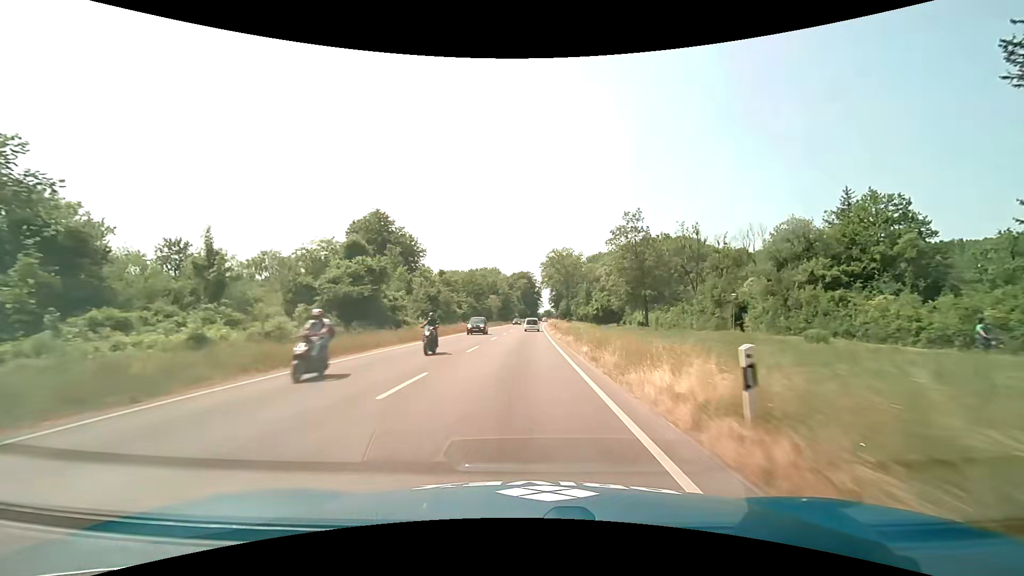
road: primary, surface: asphalt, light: Day
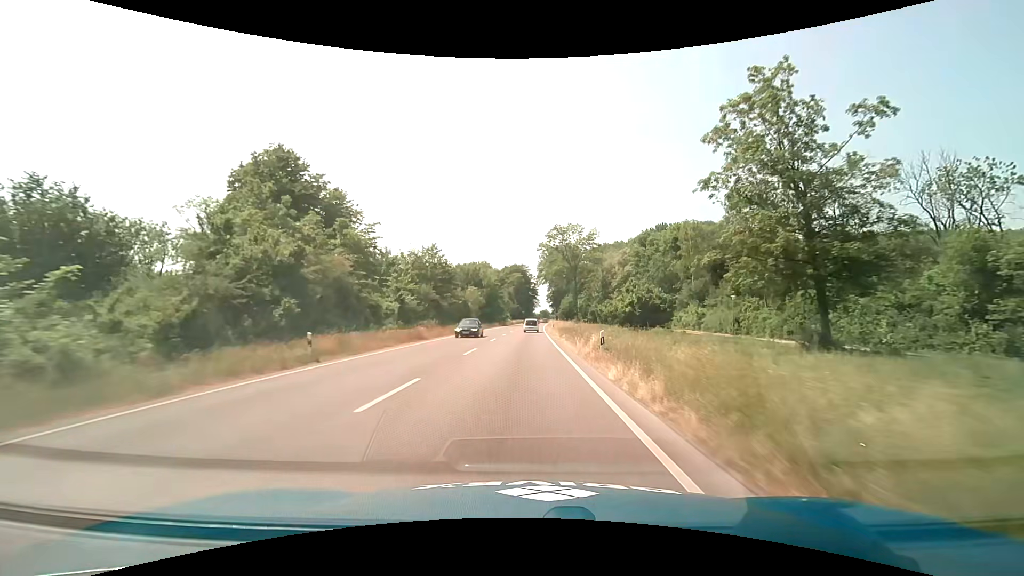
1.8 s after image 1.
(+0.1, +37.0) m; 0°
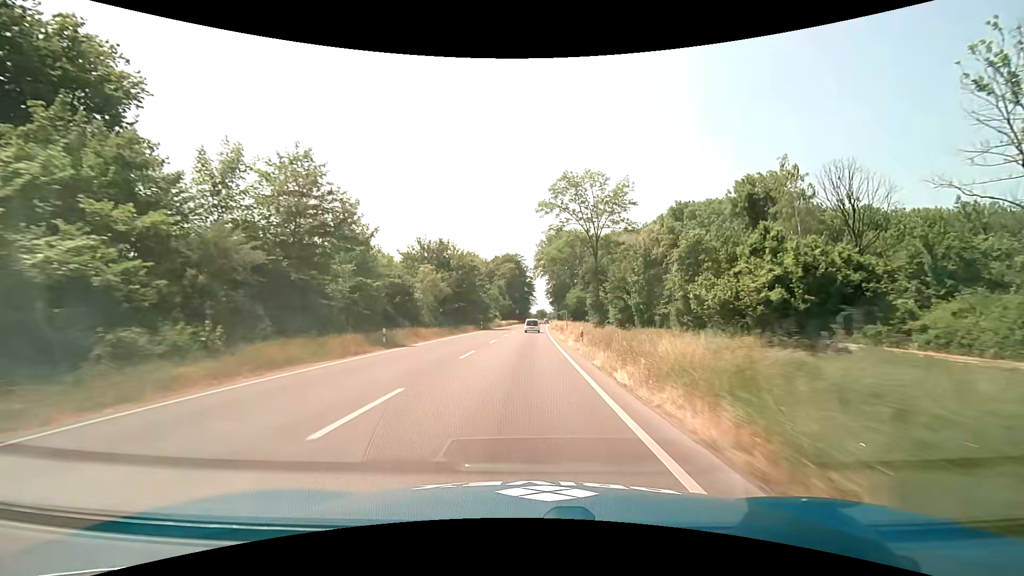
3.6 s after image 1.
(+0.2, +37.5) m; +1°
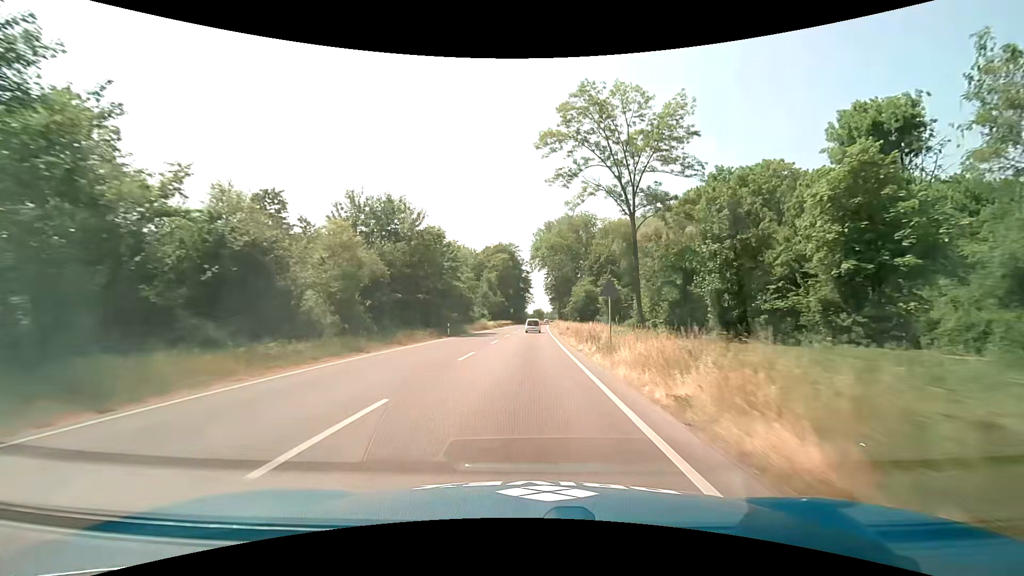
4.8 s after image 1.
(0.0, +25.3) m; 0°
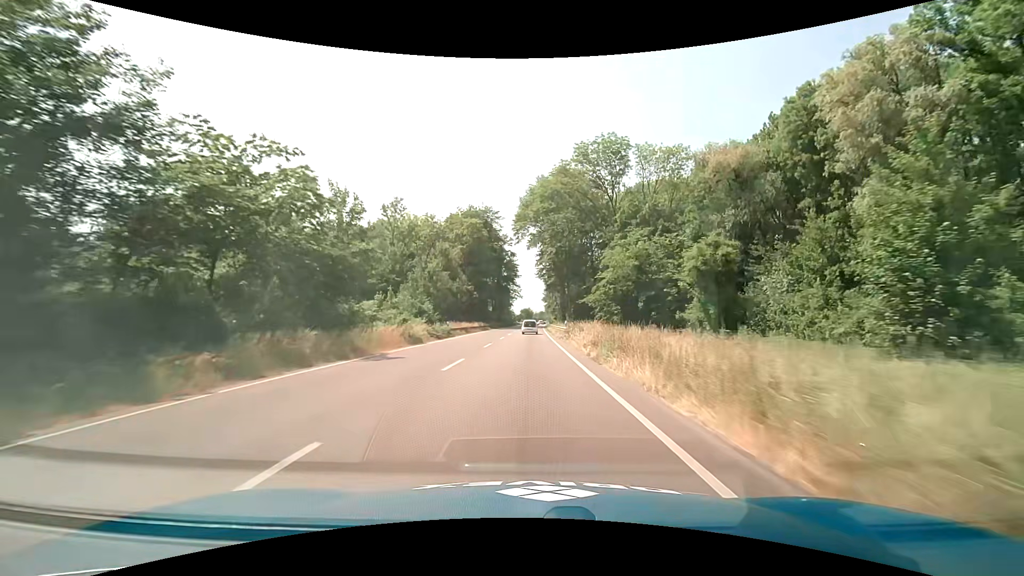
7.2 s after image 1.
(+0.5, +51.2) m; +1°
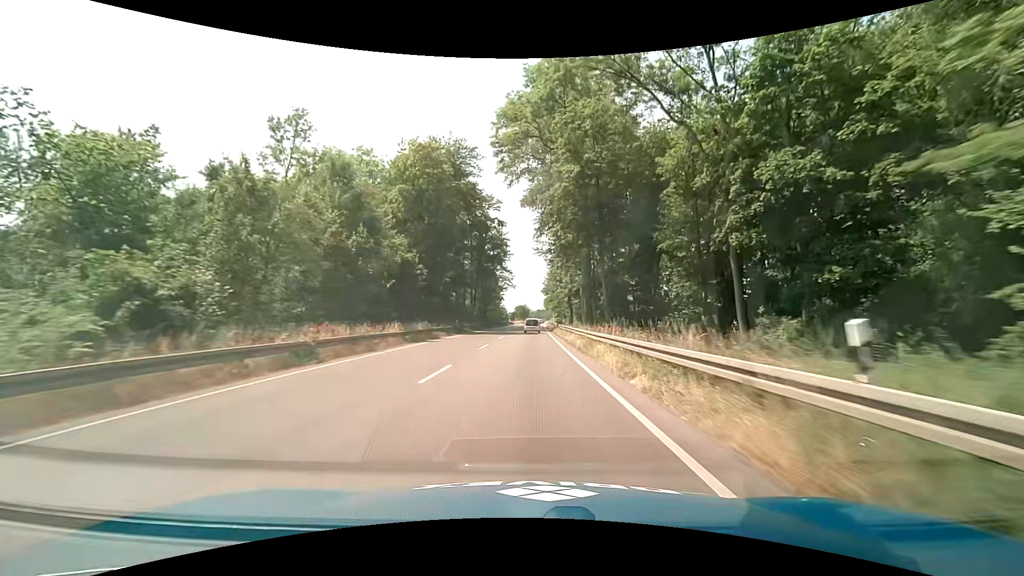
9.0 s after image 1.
(+0.3, +38.8) m; +1°
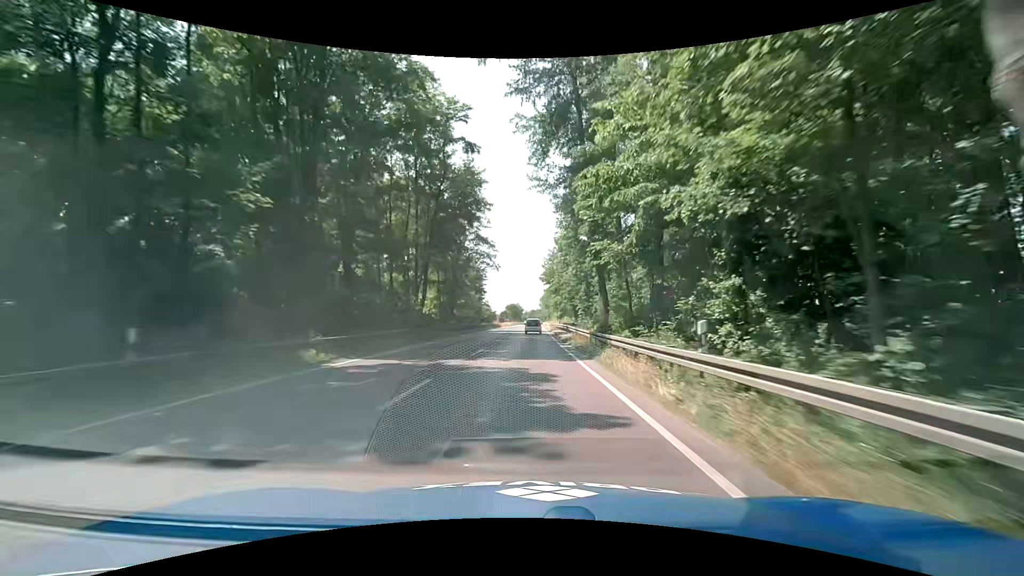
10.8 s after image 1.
(0.0, +39.0) m; 0°
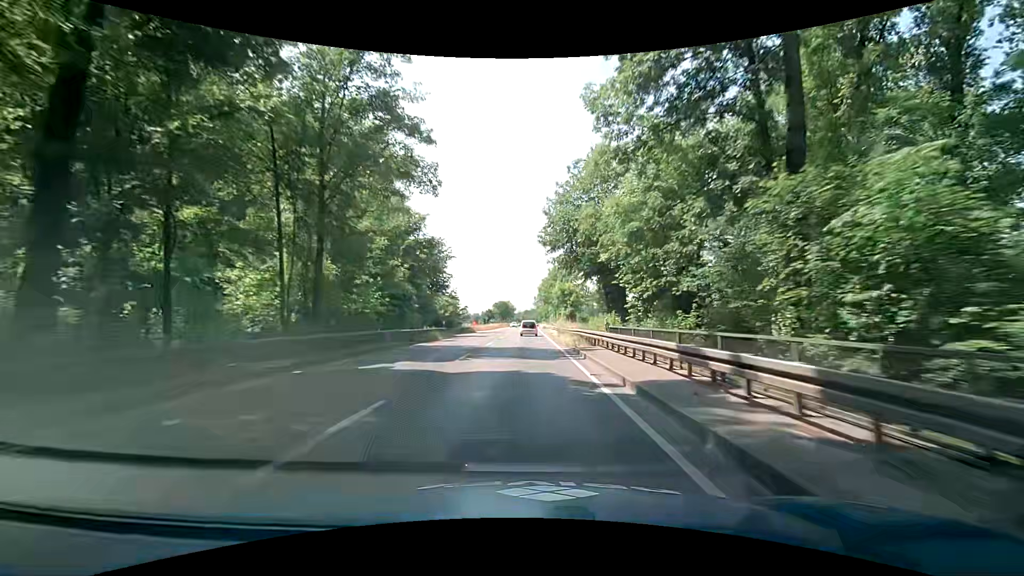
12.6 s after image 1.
(+0.5, +39.1) m; +1°
